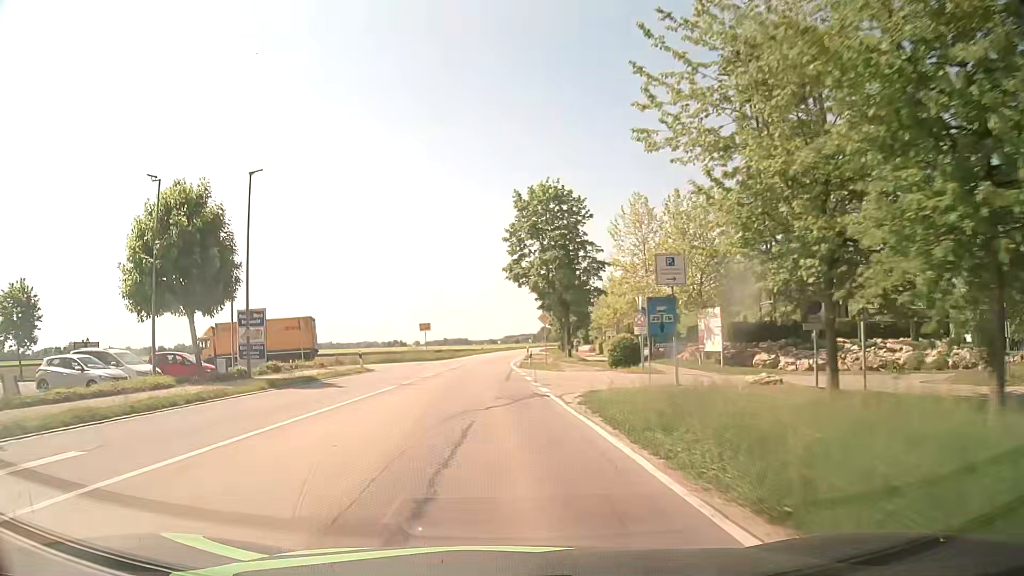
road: tertiary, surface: asphalt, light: Day
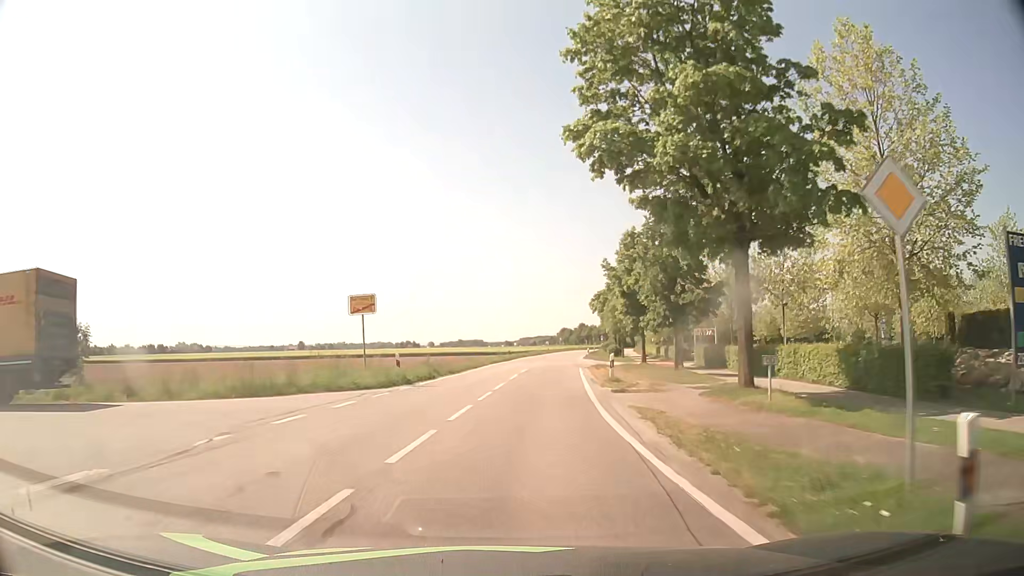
(-1.7, +33.1) m; -2°
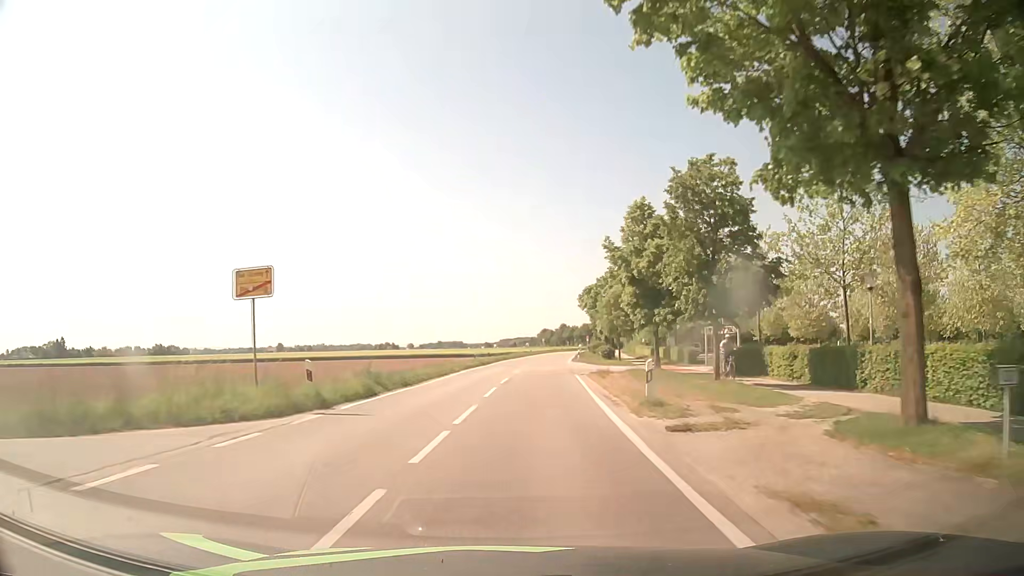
(+0.2, +8.8) m; +2°
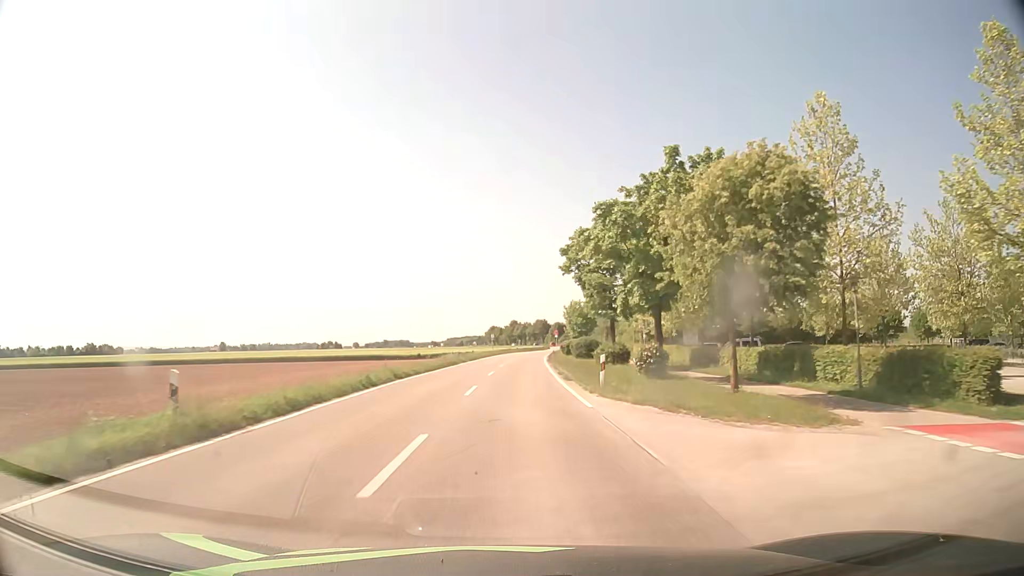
(+1.9, +37.9) m; +5°
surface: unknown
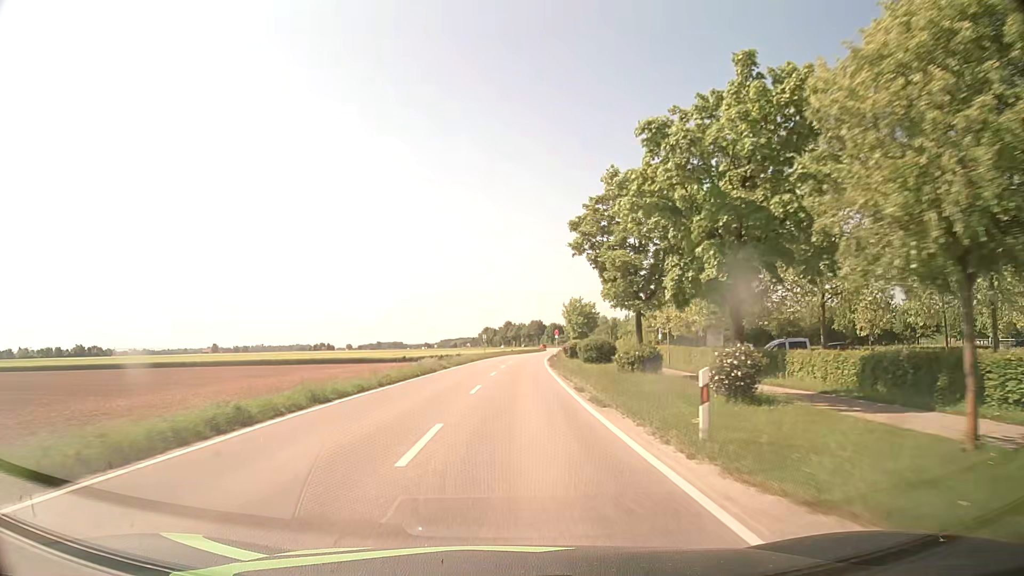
(0.0, +10.2) m; 0°
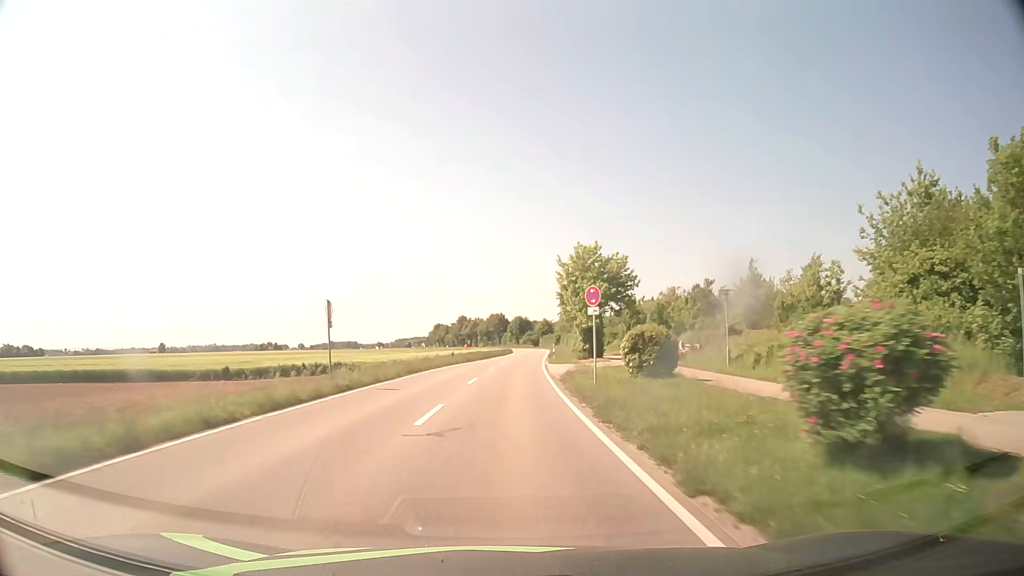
(+1.8, +55.6) m; +4°
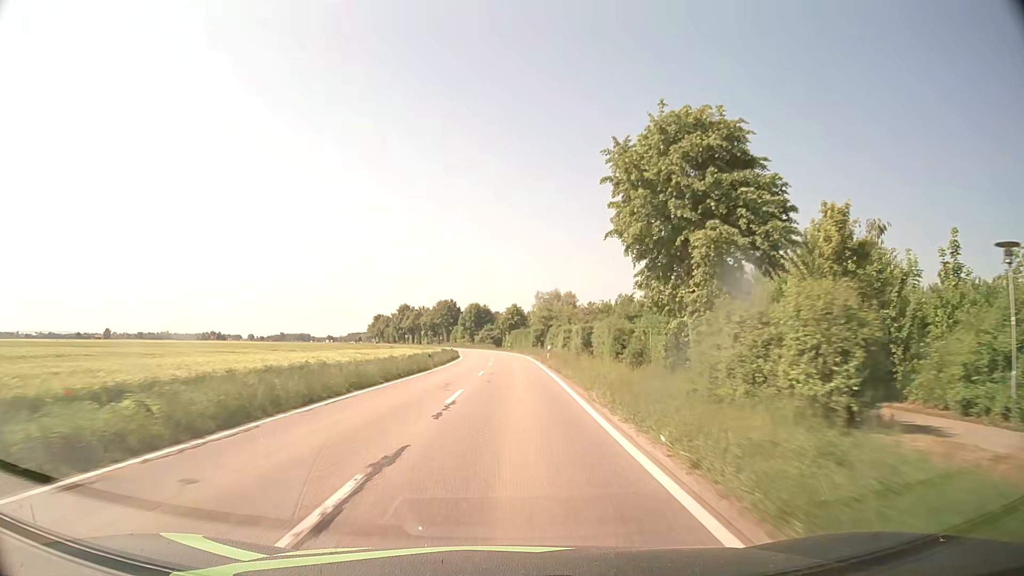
(+1.7, +57.7) m; +3°
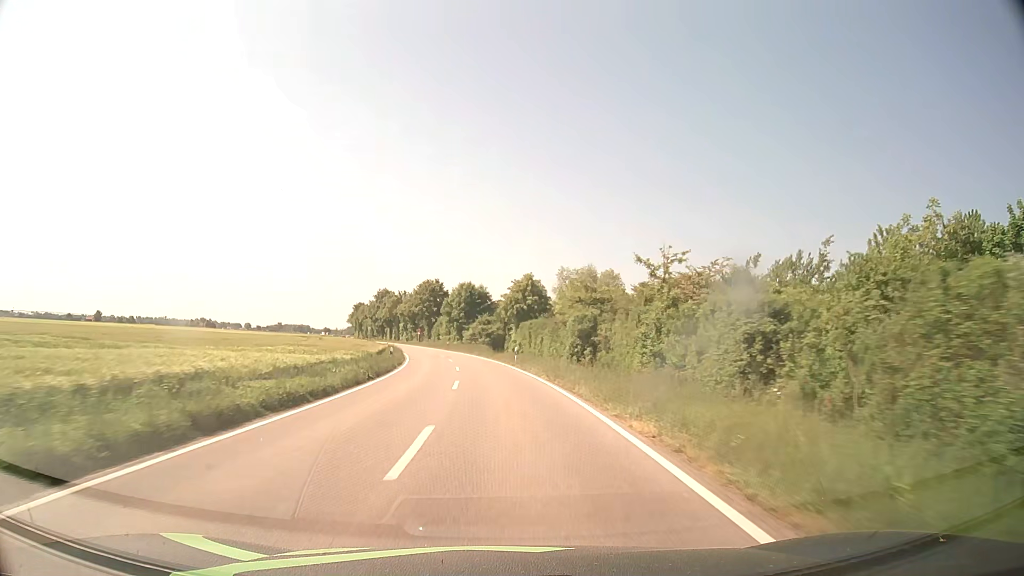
(+0.1, +45.8) m; 0°
(0, +10) (0, +20) (-1, +30) (-2, +40) (-3, +50) (-5, +60) (-6, +70) (-9, +79) (-11, +89) (-14, +99) m
